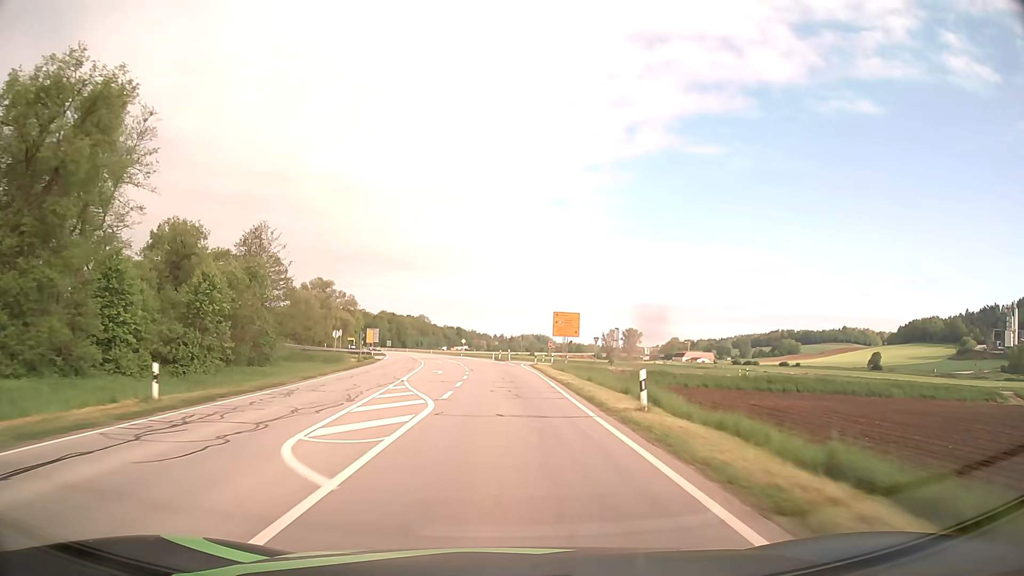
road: secondary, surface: asphalt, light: Day
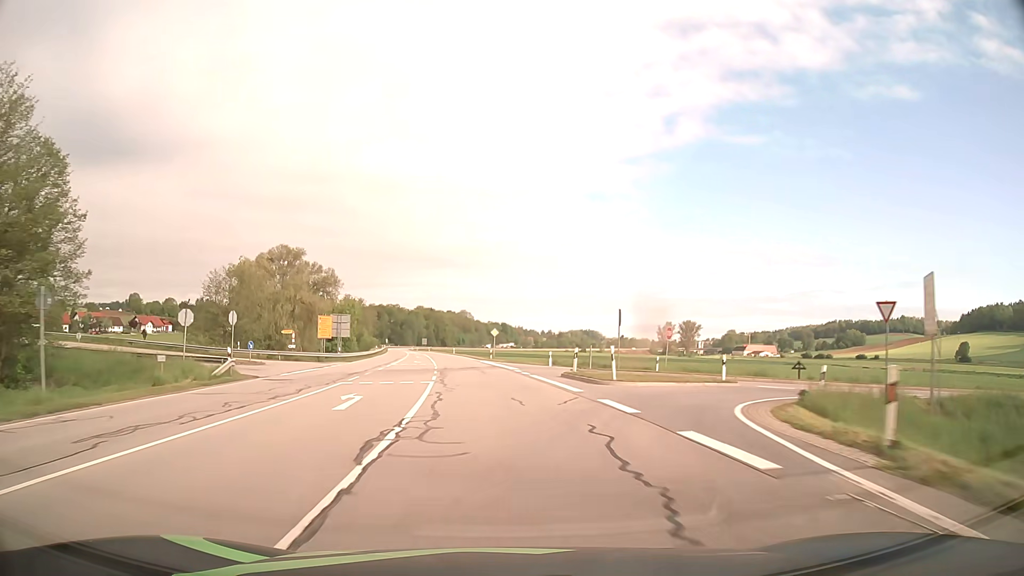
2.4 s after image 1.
(-1.3, +50.1) m; -4°
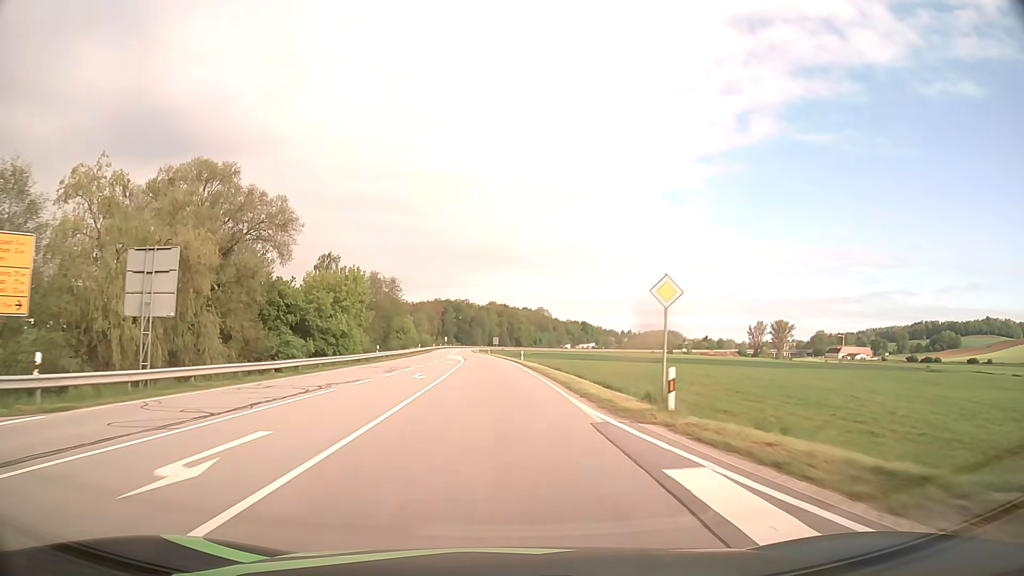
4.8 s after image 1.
(-3.0, +49.6) m; -6°
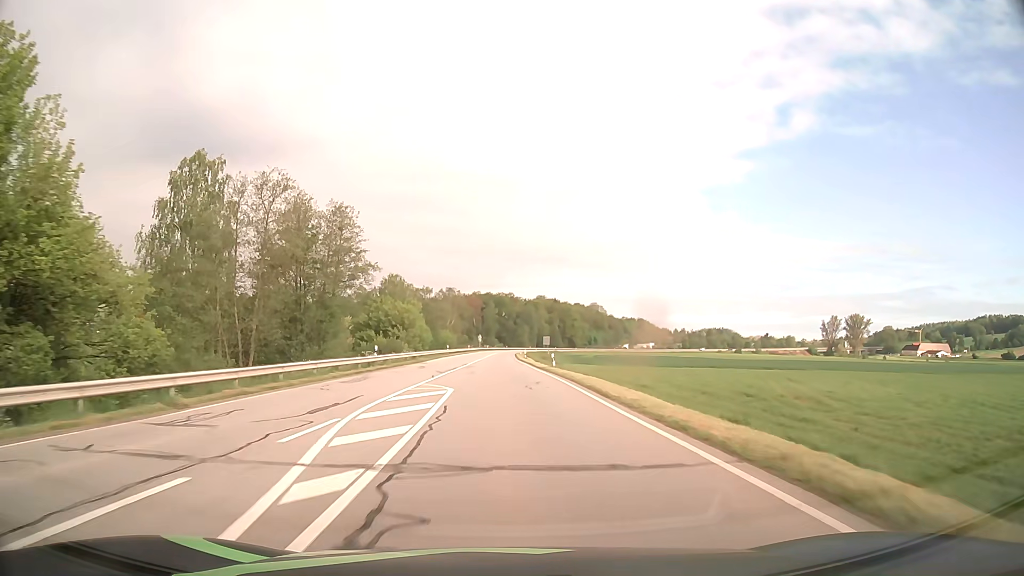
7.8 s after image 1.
(-2.6, +62.3) m; -4°
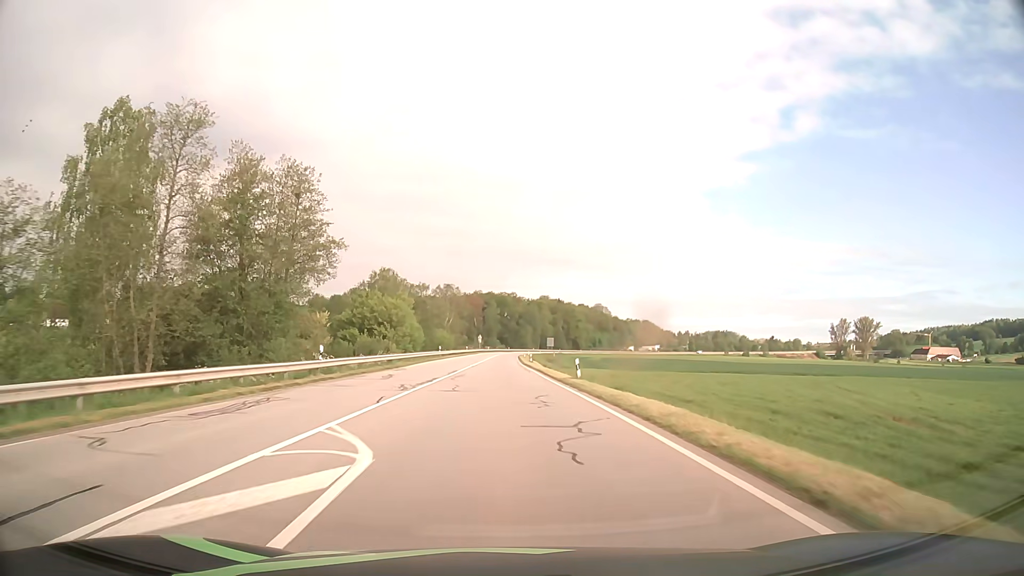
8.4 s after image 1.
(0.0, +12.6) m; 0°
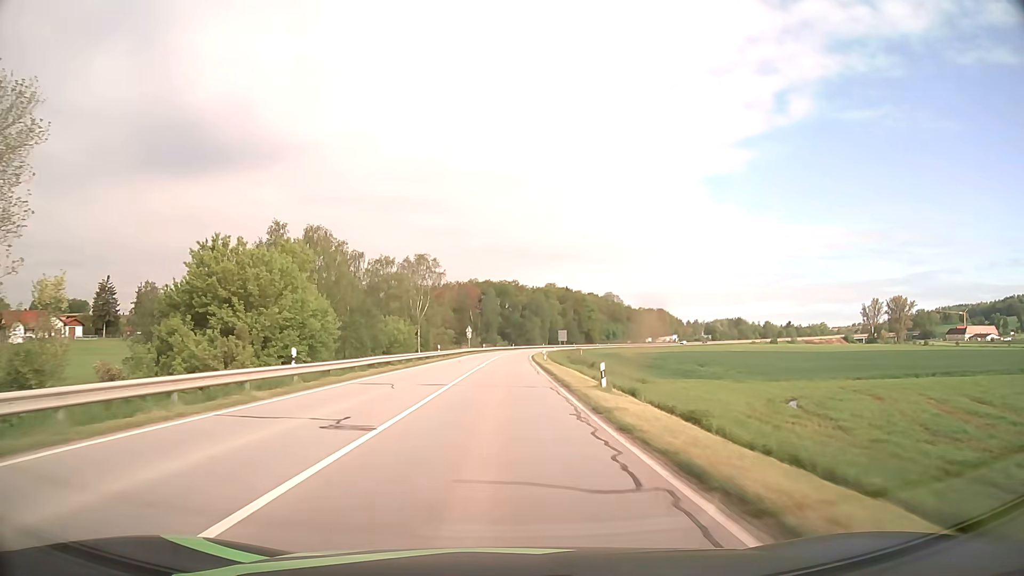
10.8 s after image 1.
(-0.2, +50.4) m; 0°
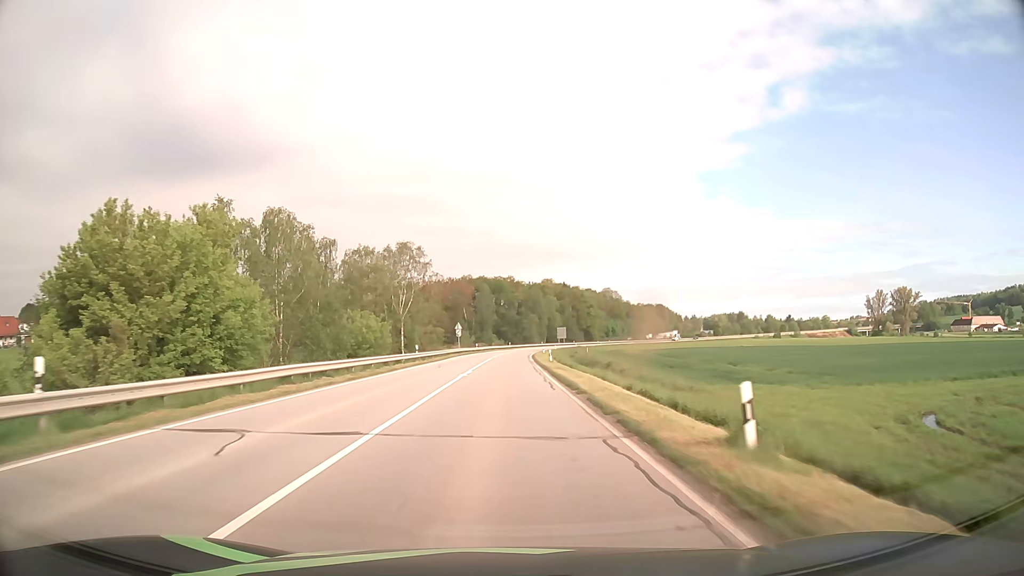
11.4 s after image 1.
(0.0, +12.6) m; 0°
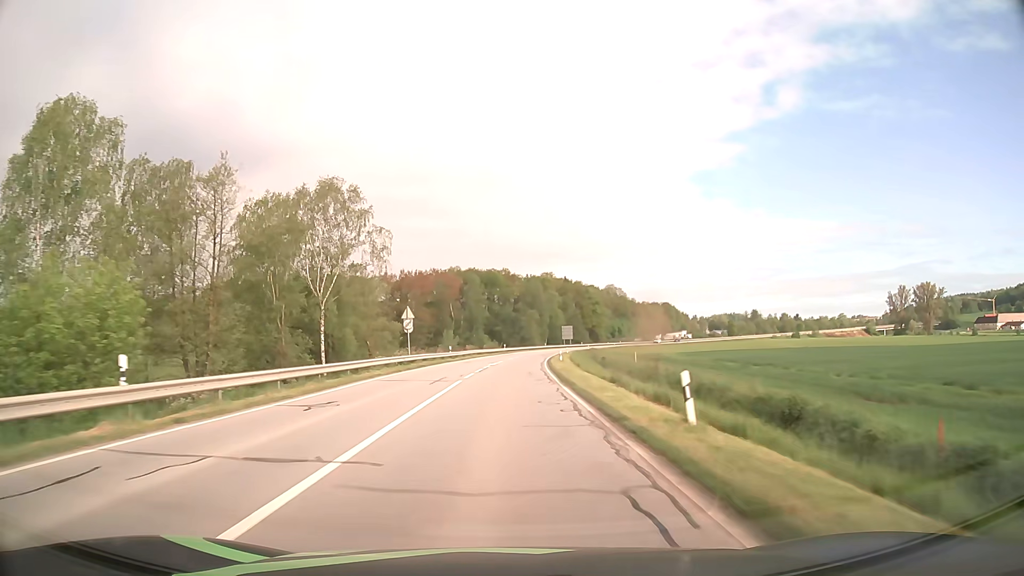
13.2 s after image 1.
(+0.1, +37.7) m; 0°
(0, +10) (0, +20) (0, +30) (+1, +40) (+1, +50) (+2, +60) (+2, +70) (+3, +80) (+4, +90) (+6, +100) m
